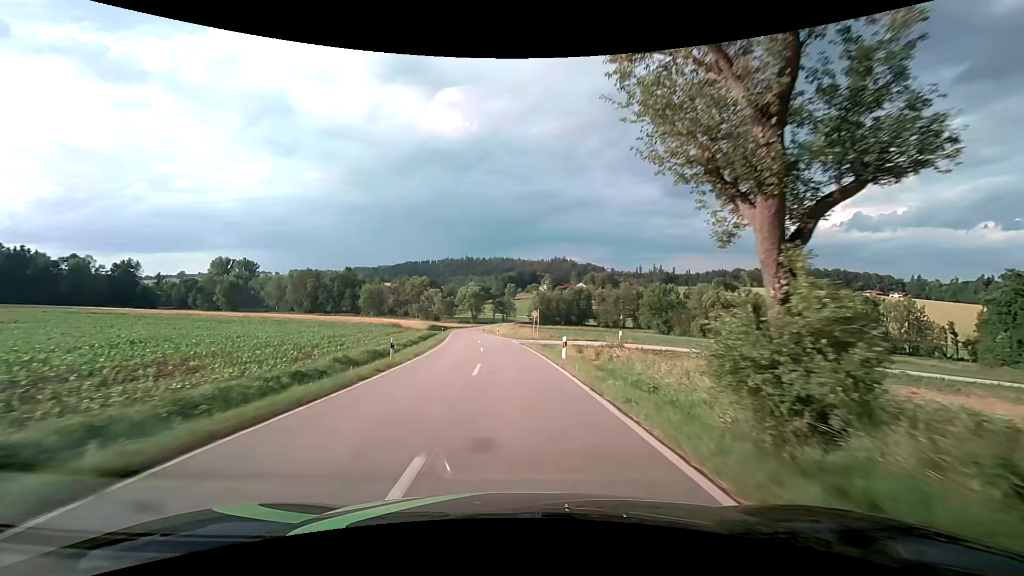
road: tertiary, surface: asphalt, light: Day
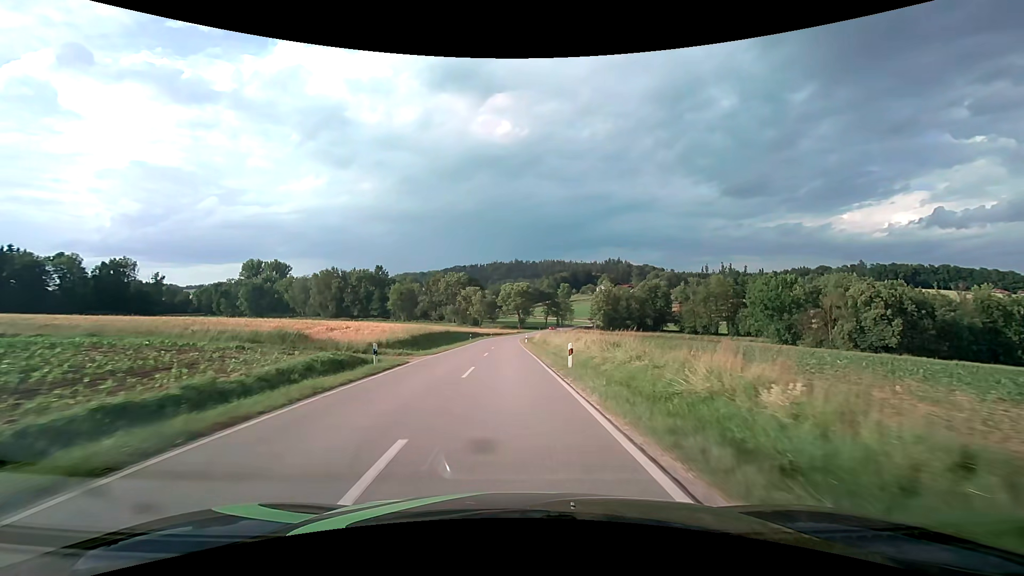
(-2.2, +47.7) m; -6°
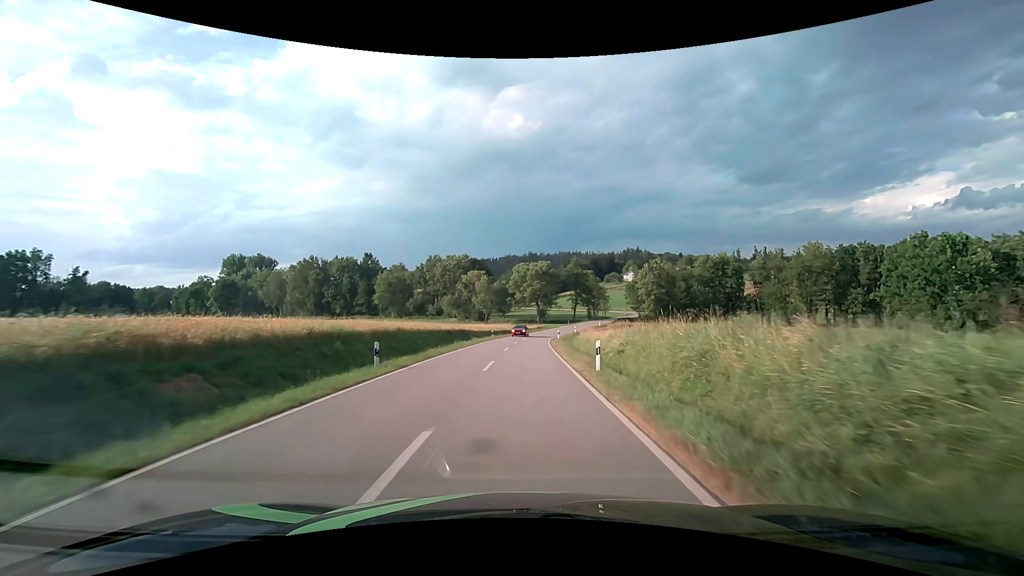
(-0.9, +47.6) m; -2°
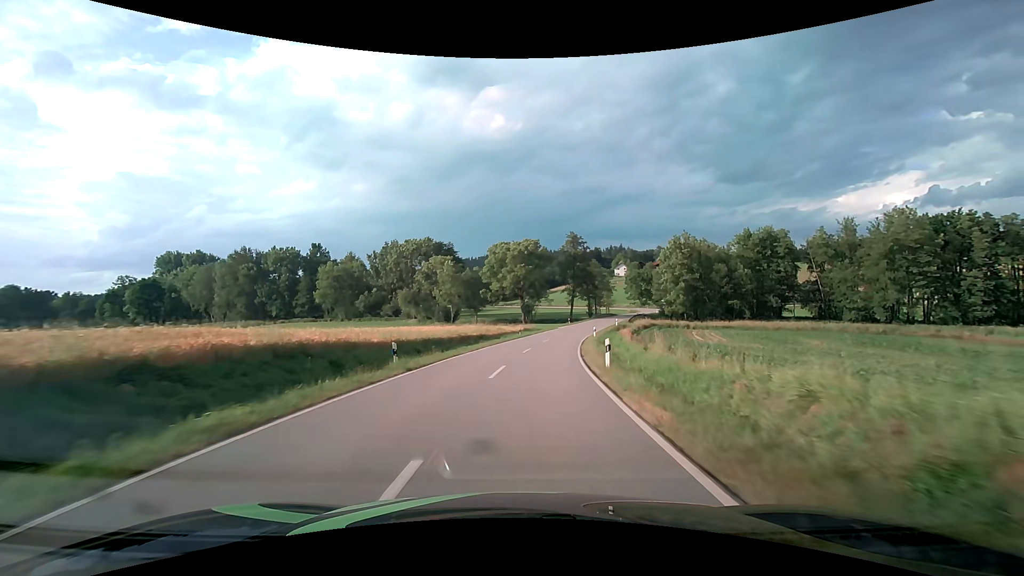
(+0.7, +37.7) m; +2°
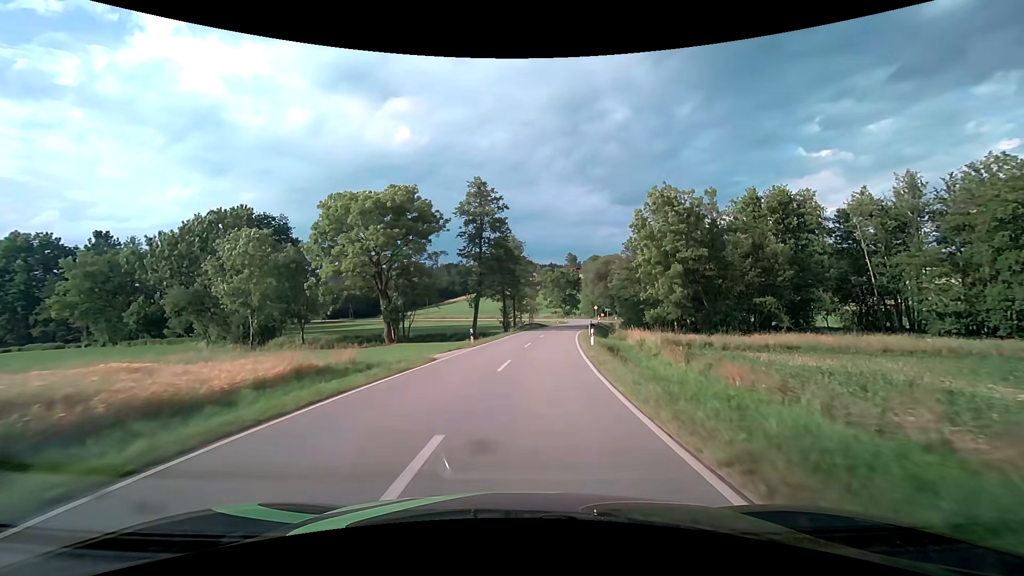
(+4.2, +46.5) m; +11°
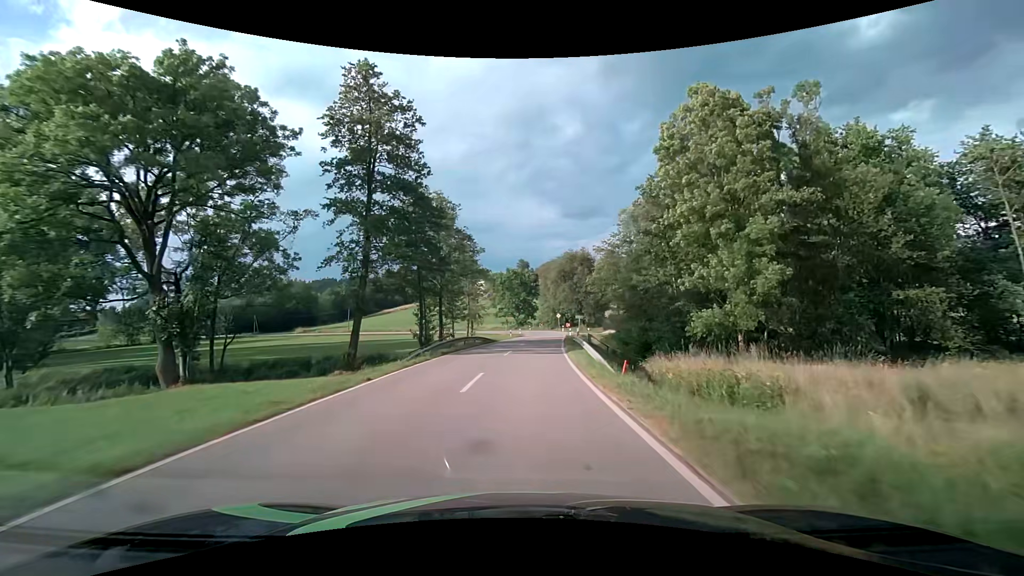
(+1.7, +27.6) m; +6°
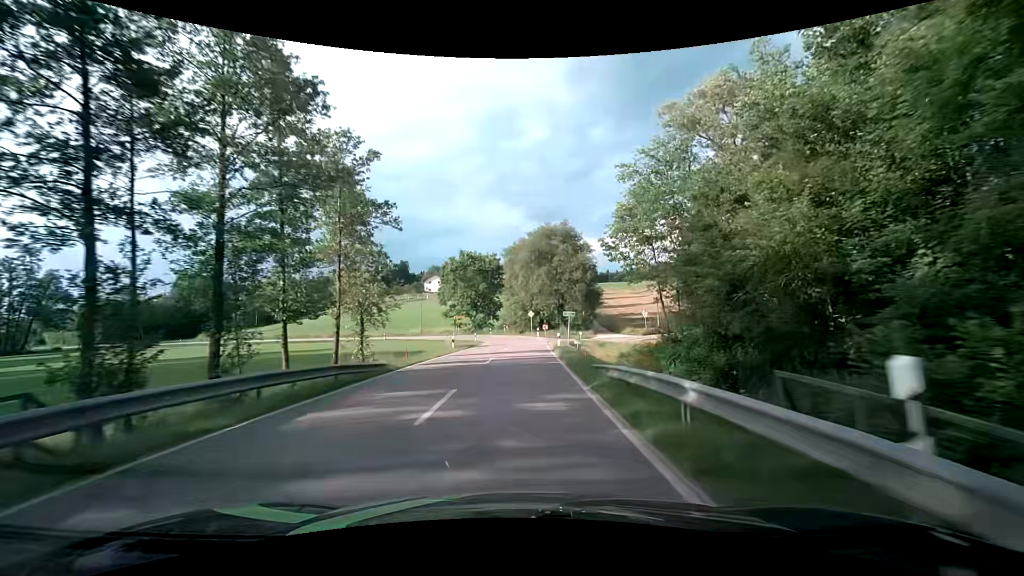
(+1.0, +27.4) m; +4°
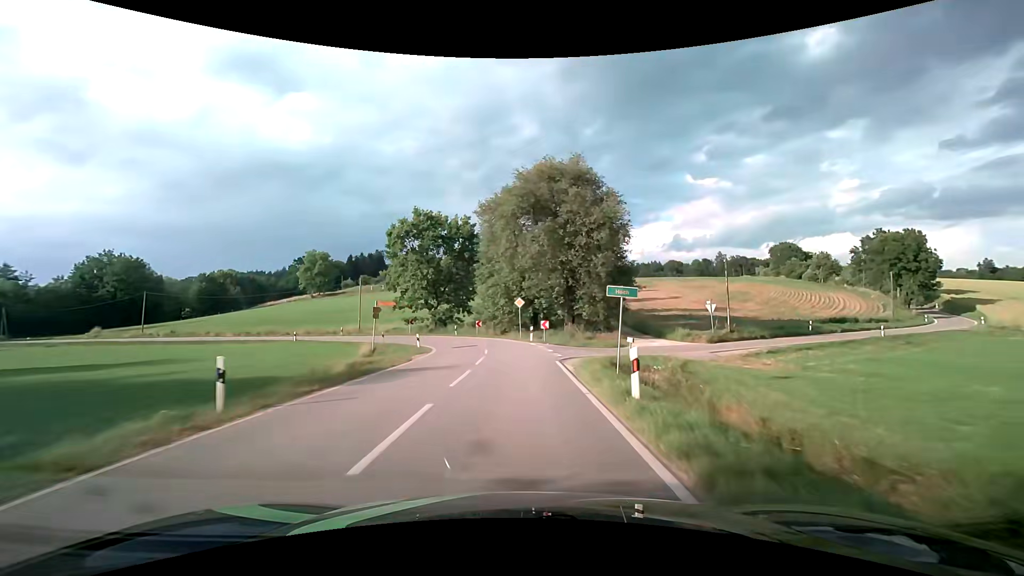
(+0.4, +26.0) m; +2°
(0, +10) (0, +20) (-1, +30) (-3, +40) (-9, +48) (-17, +54) (-26, +59) (-35, +62) (-44, +66) (-54, +70) m
